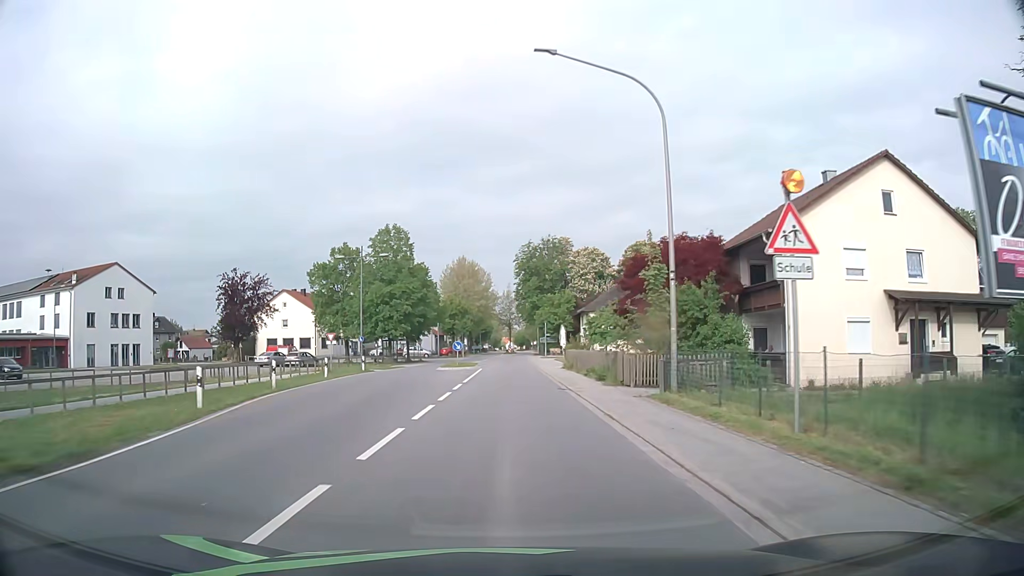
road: primary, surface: asphalt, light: Day
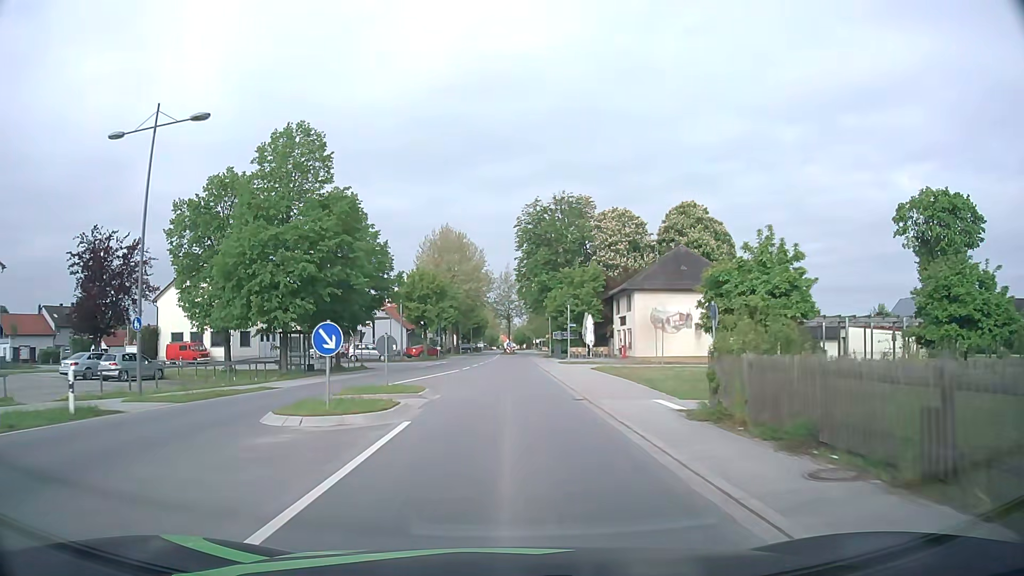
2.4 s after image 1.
(-0.1, +30.8) m; -1°
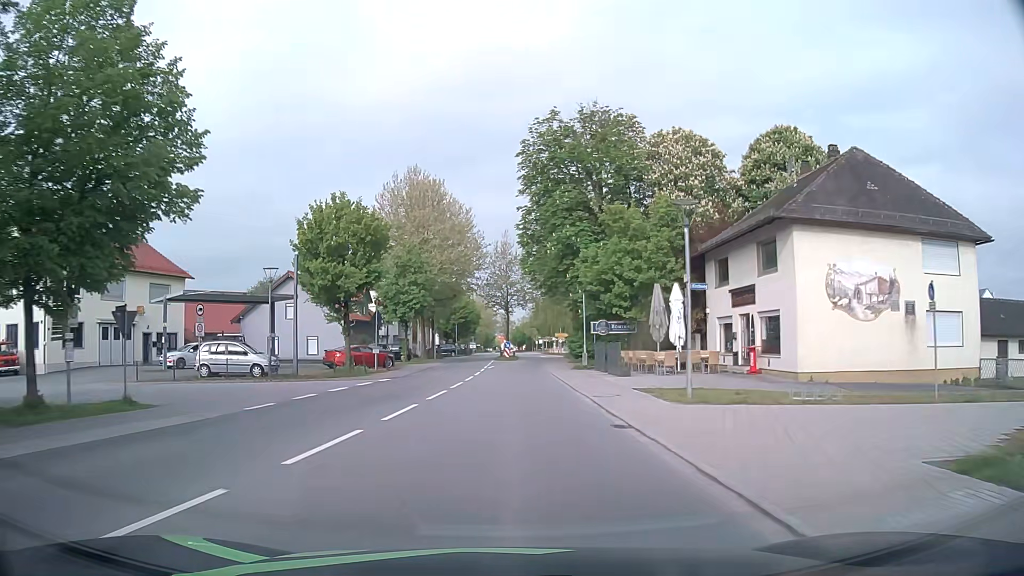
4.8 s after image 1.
(+0.1, +30.7) m; 0°
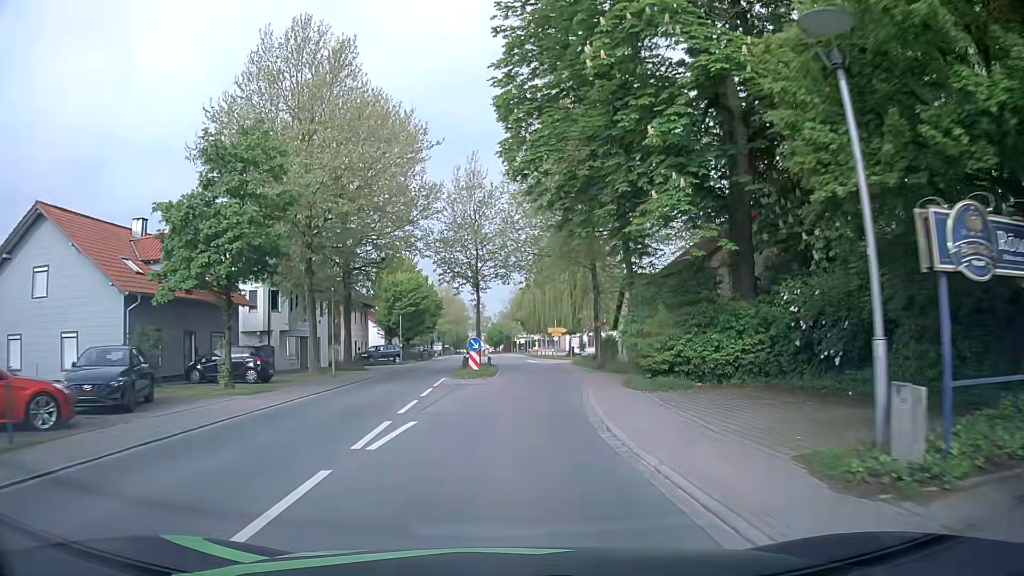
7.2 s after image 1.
(+0.4, +30.4) m; +2°
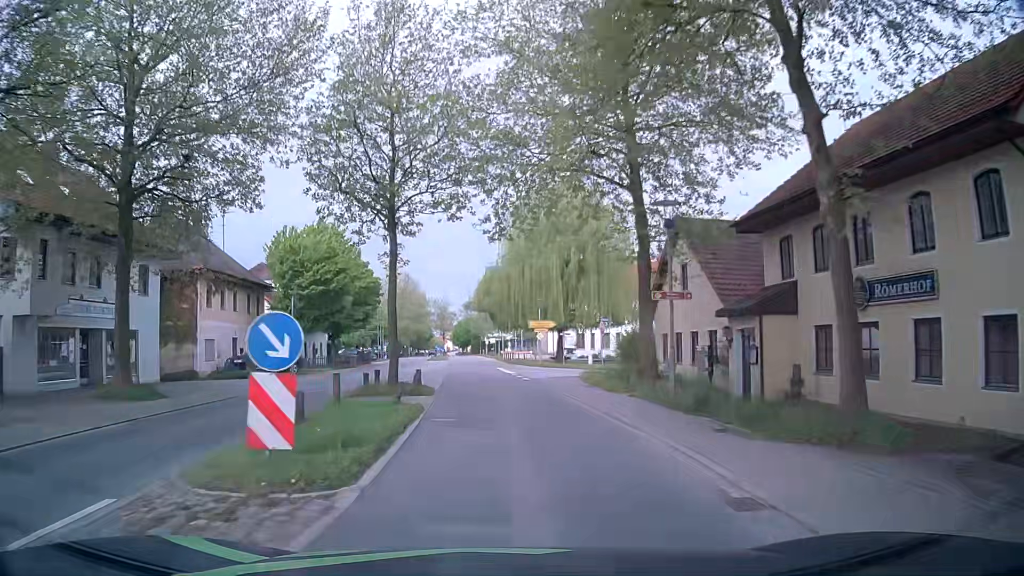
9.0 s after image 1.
(+0.6, +22.4) m; +2°
